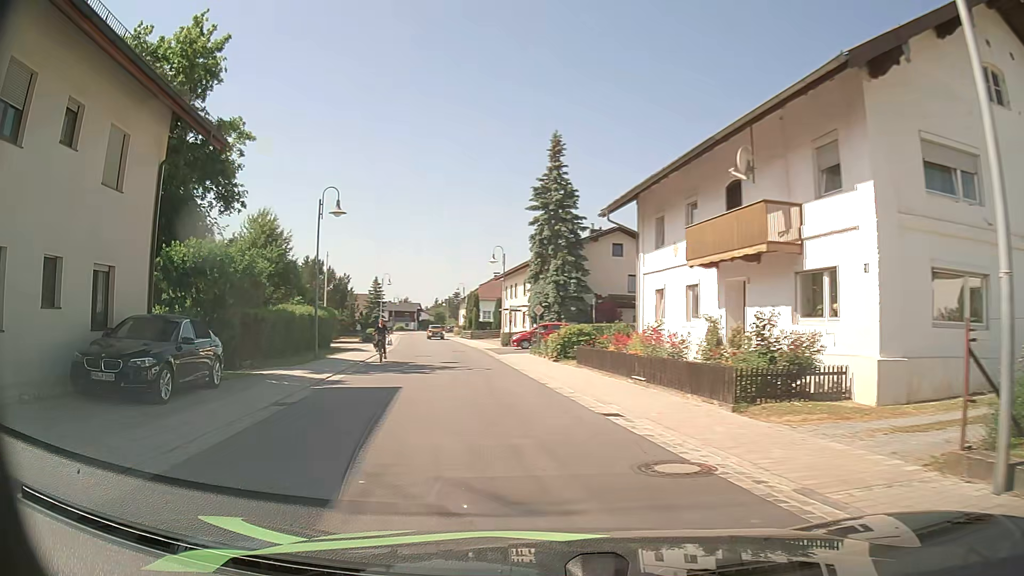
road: secondary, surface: asphalt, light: Day
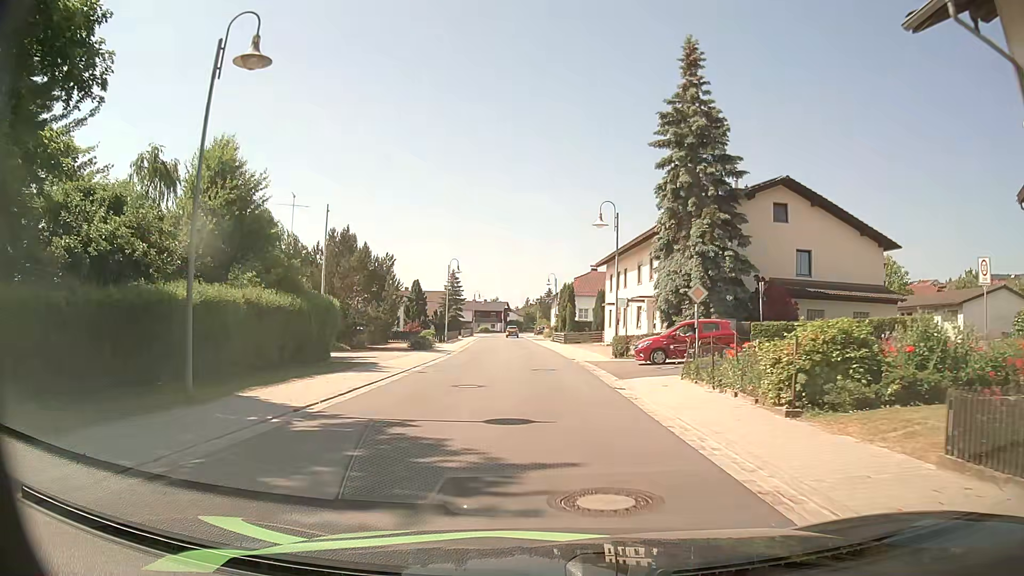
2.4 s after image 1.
(-1.7, +17.2) m; -8°
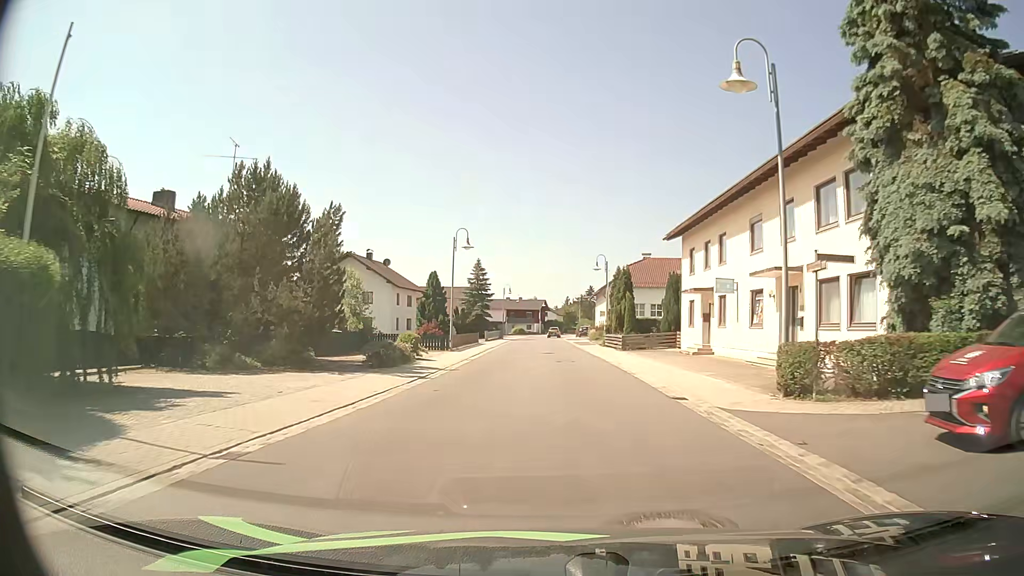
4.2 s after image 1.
(-0.5, +17.9) m; -3°
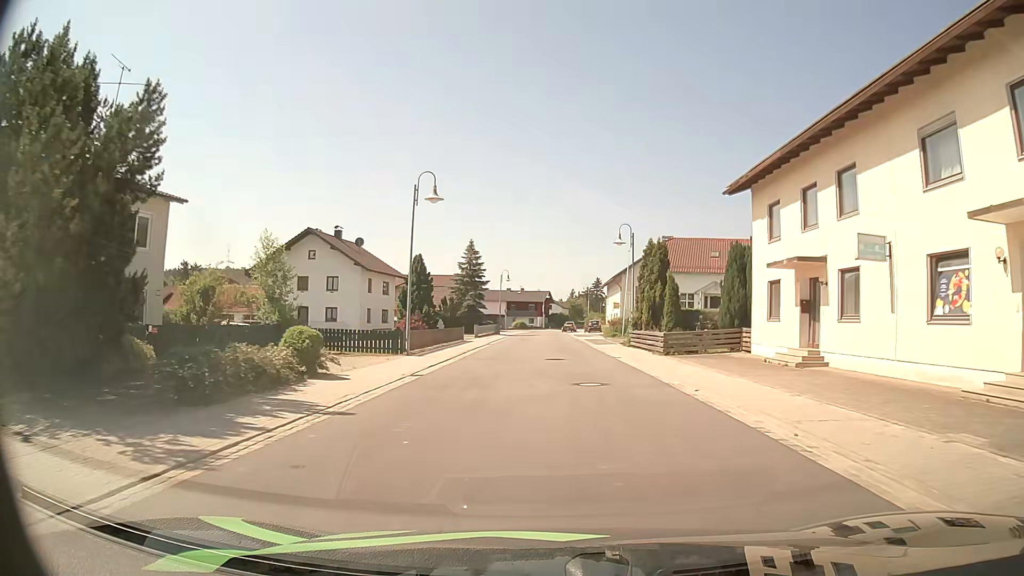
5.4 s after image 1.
(-0.2, +13.1) m; -1°
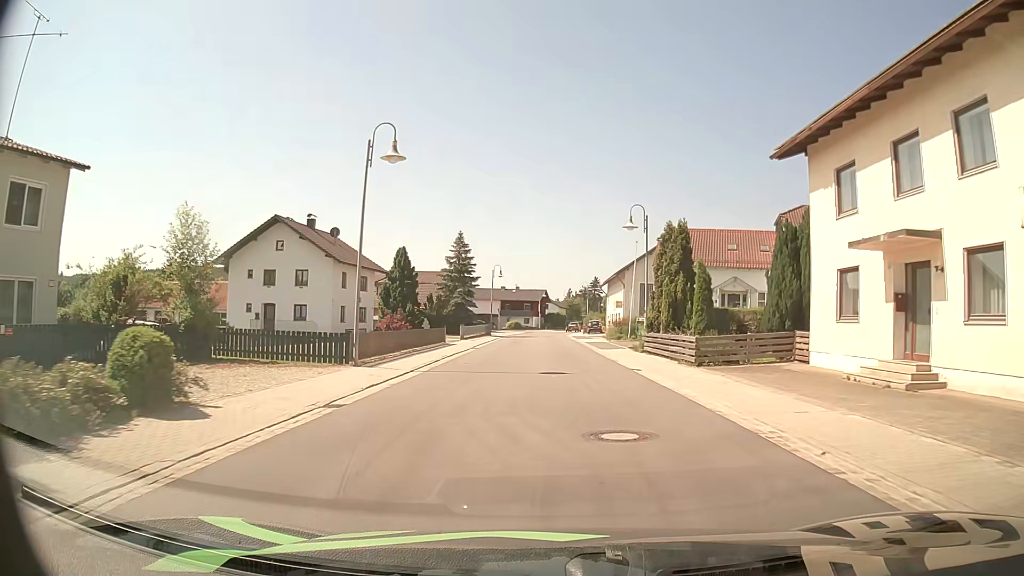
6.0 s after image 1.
(0.0, +6.6) m; +1°
(0, +10) (0, +20) (0, +30) (0, +40) (0, +50) (0, +60) (0, +70) (0, +80) (+1, +90) (+2, +100) m
